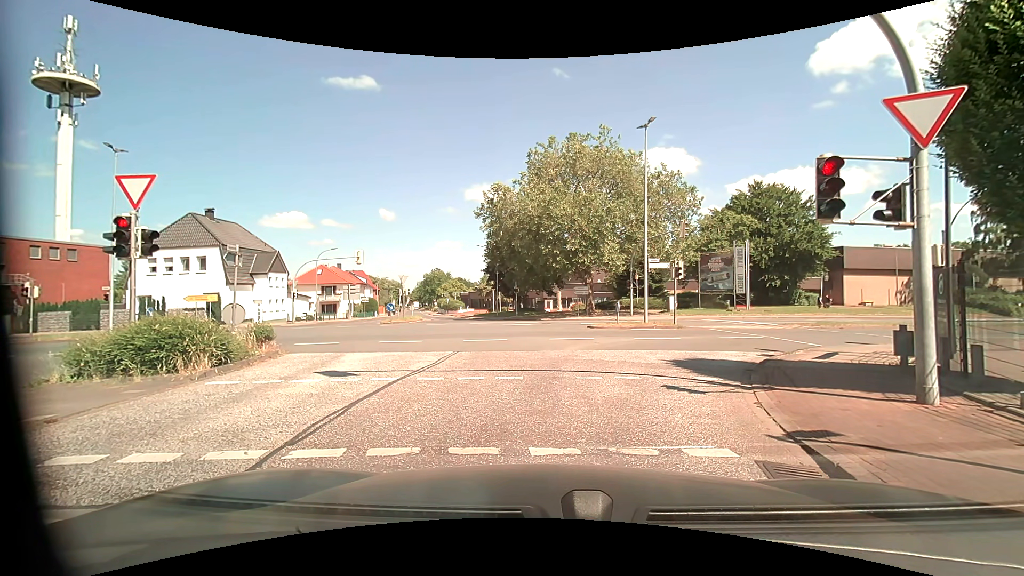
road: unclassified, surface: asphalt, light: Day
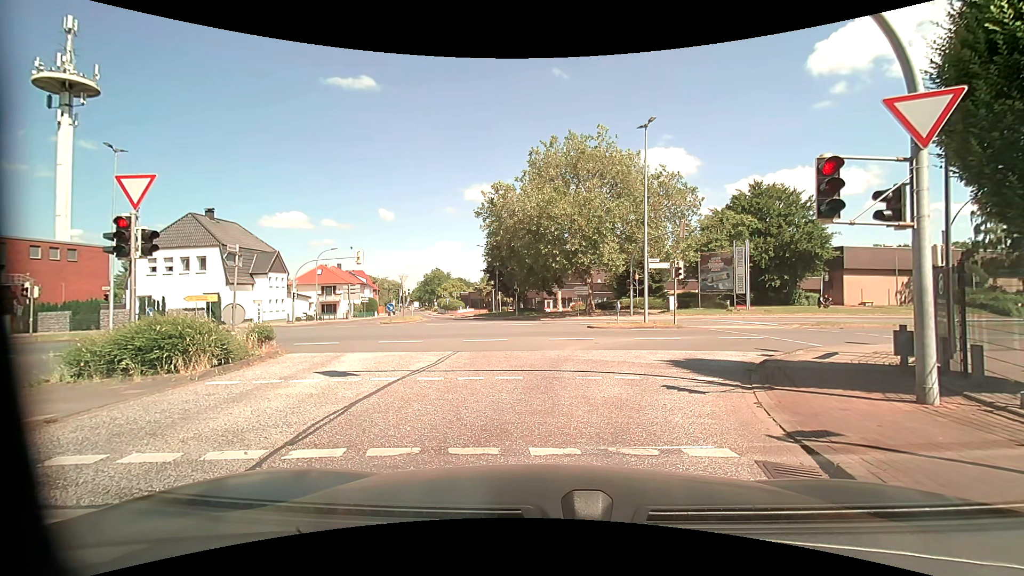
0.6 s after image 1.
(0.0, 0.0) m; 0°
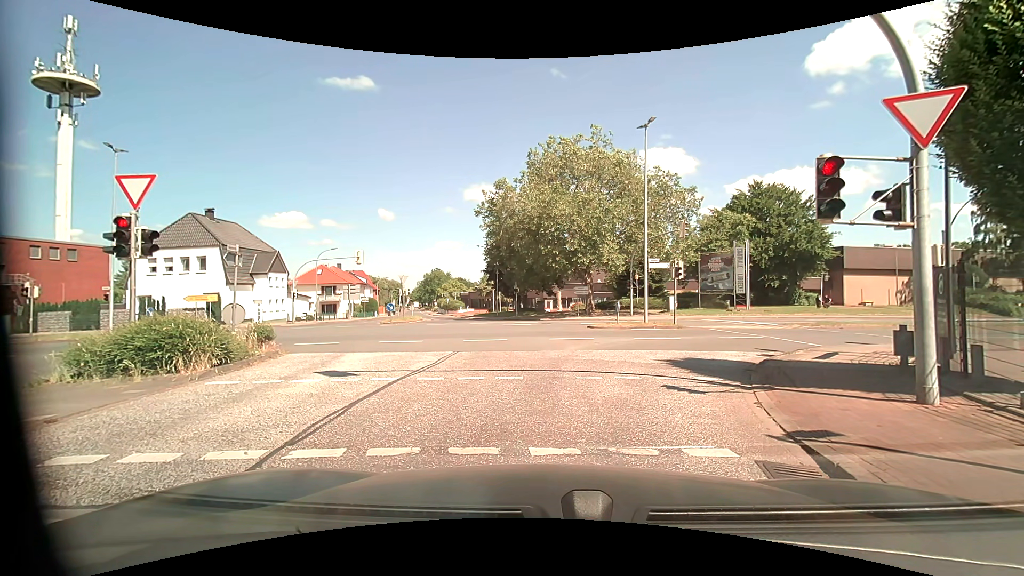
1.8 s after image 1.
(0.0, 0.0) m; 0°
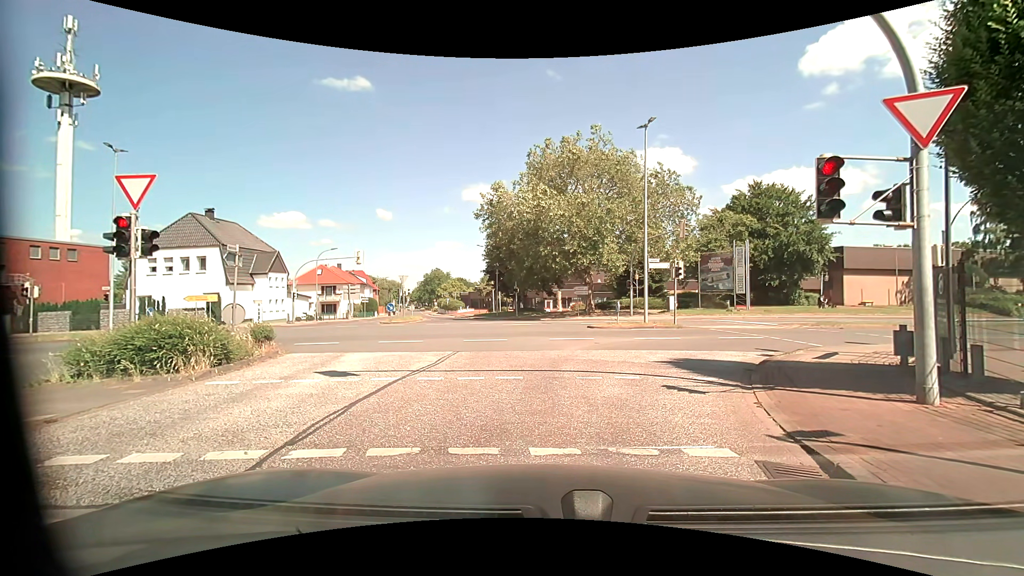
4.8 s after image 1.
(0.0, 0.0) m; 0°
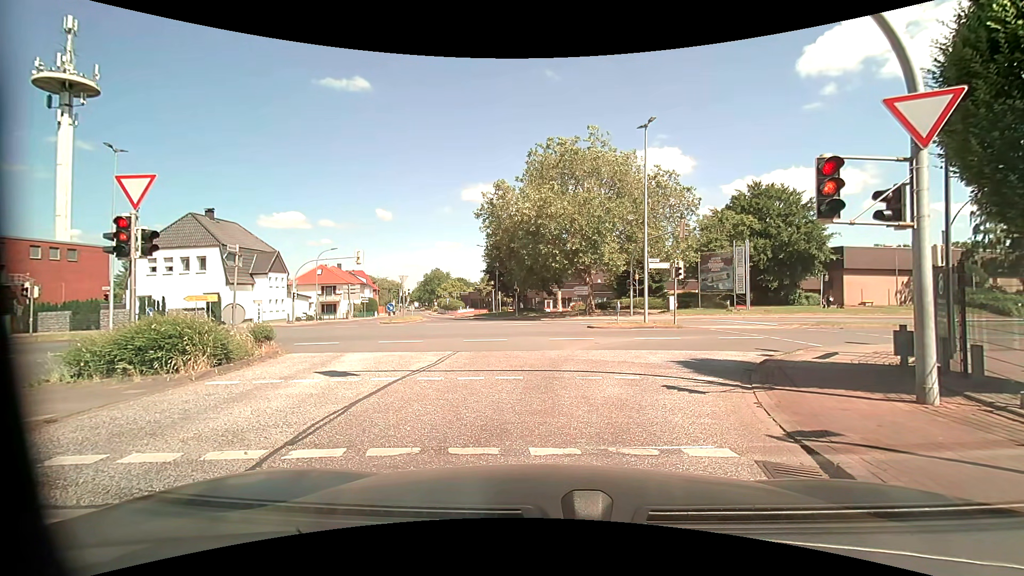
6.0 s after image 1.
(0.0, 0.0) m; 0°
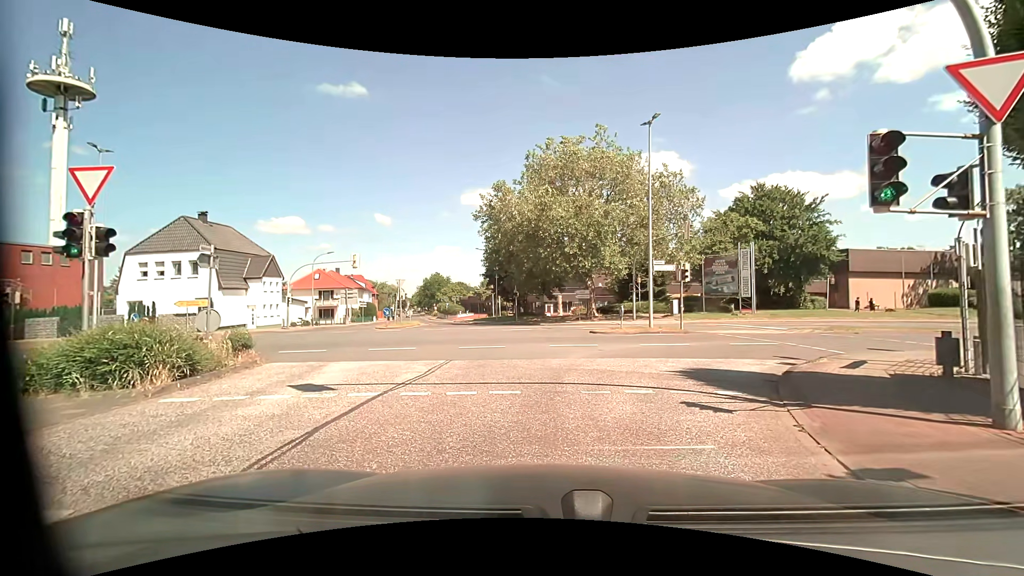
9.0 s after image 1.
(0.0, +1.1) m; 0°
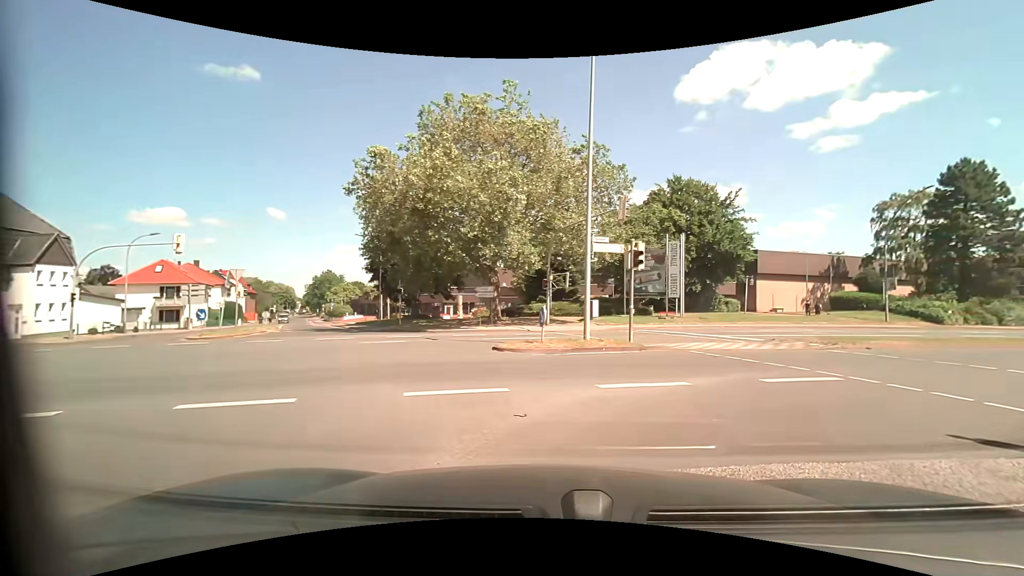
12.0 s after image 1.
(+0.4, +9.6) m; +12°
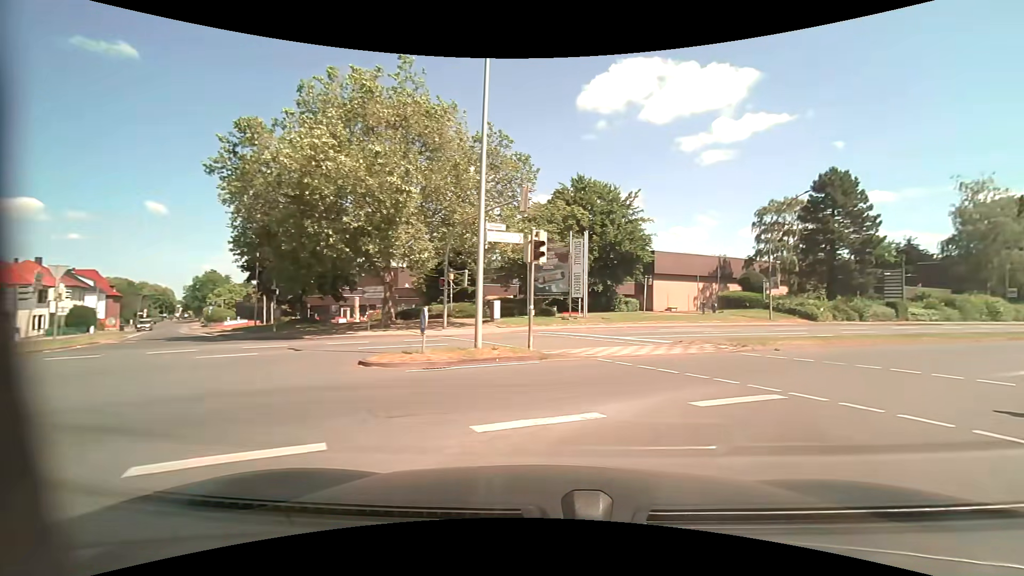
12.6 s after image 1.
(+0.2, +2.8) m; +10°
(+3, +9) (+10, +16) (+19, +22) (+27, +27) (+35, +32) (+44, +38) (+52, +43) (+61, +49) (+69, +54) (+77, +59) m
